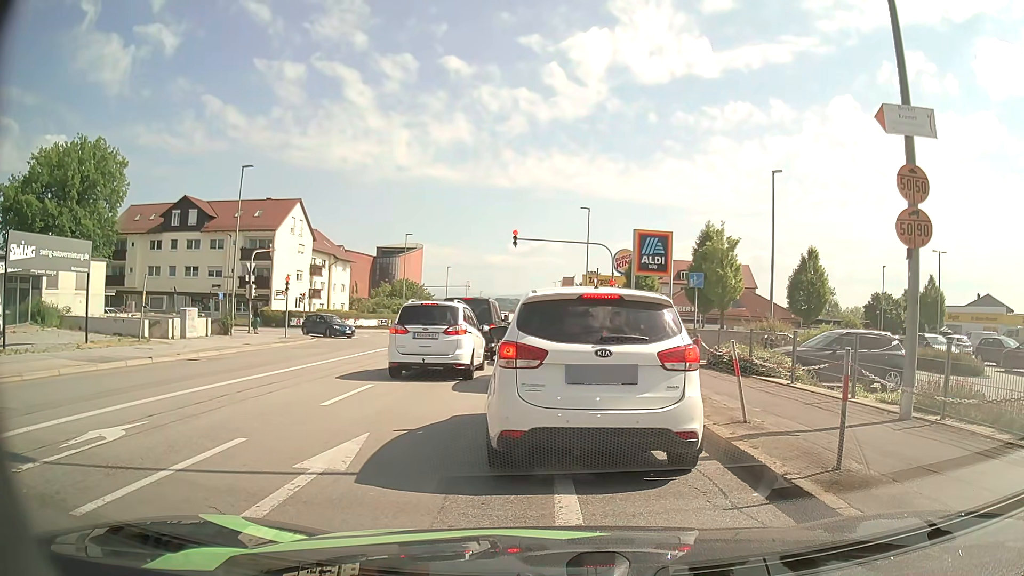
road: tertiary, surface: asphalt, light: Day
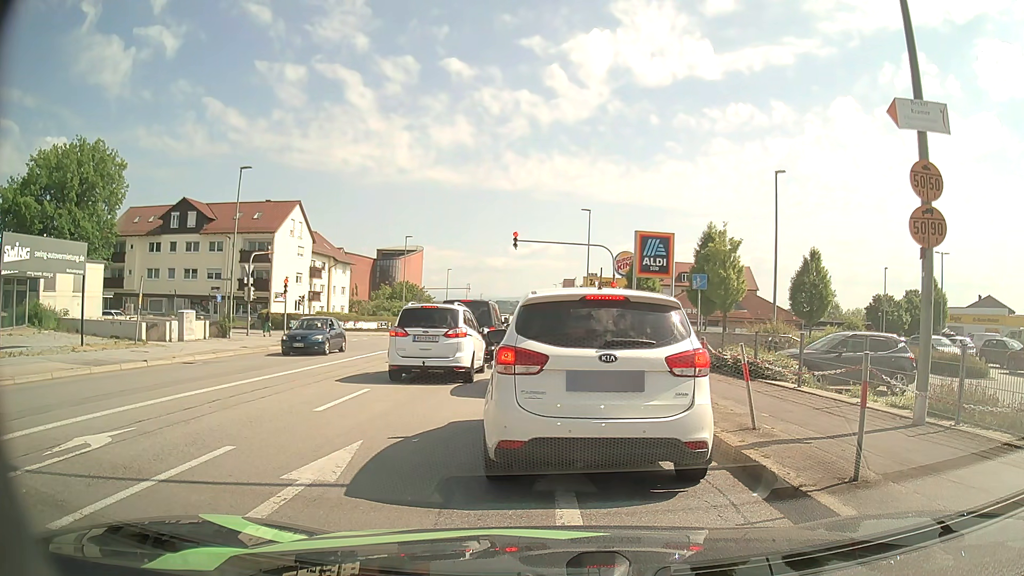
(0.0, +0.4) m; 0°
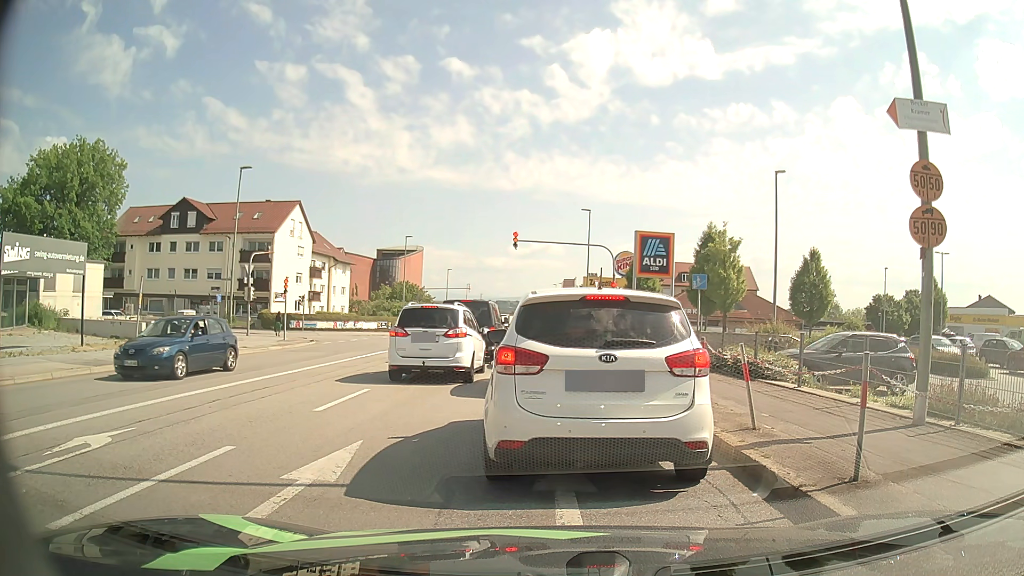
(0.0, 0.0) m; 0°
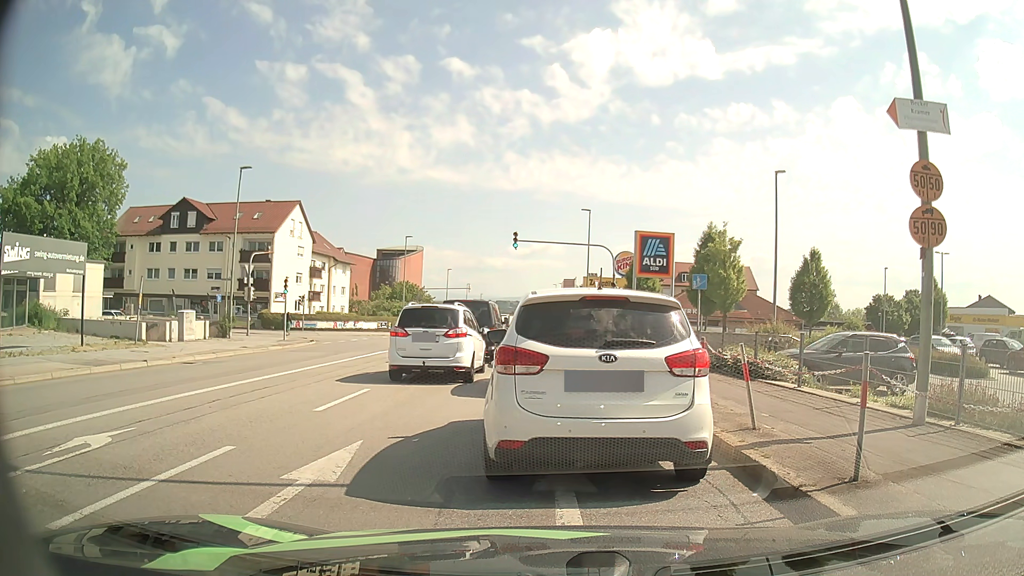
(0.0, 0.0) m; 0°
